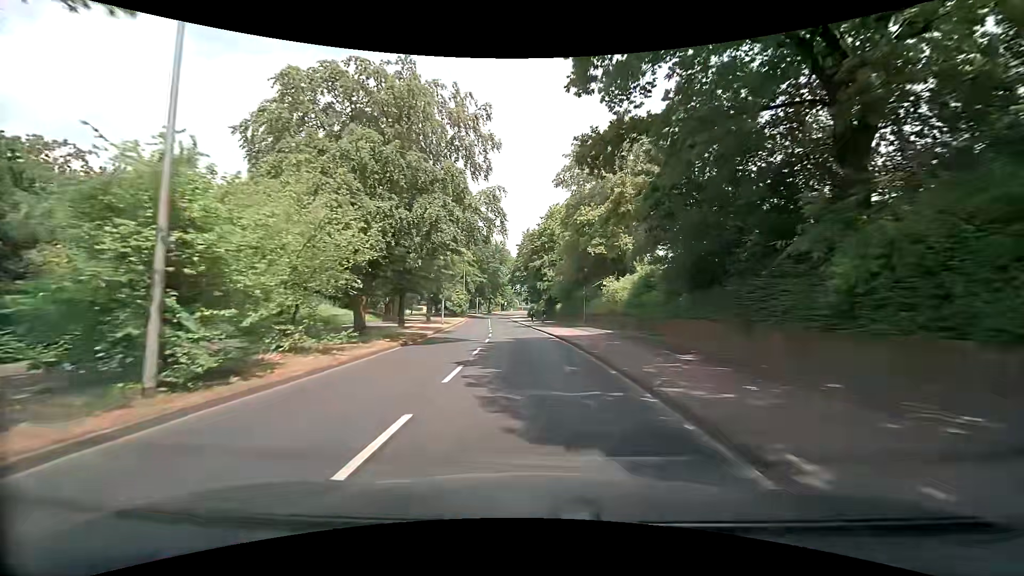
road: tertiary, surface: asphalt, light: Day
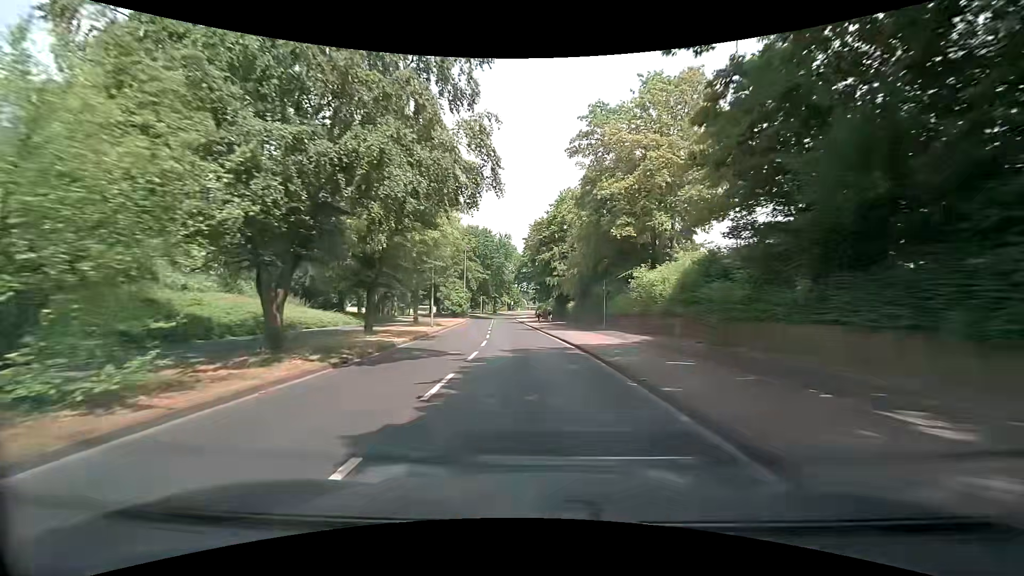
(-0.1, +7.9) m; 0°
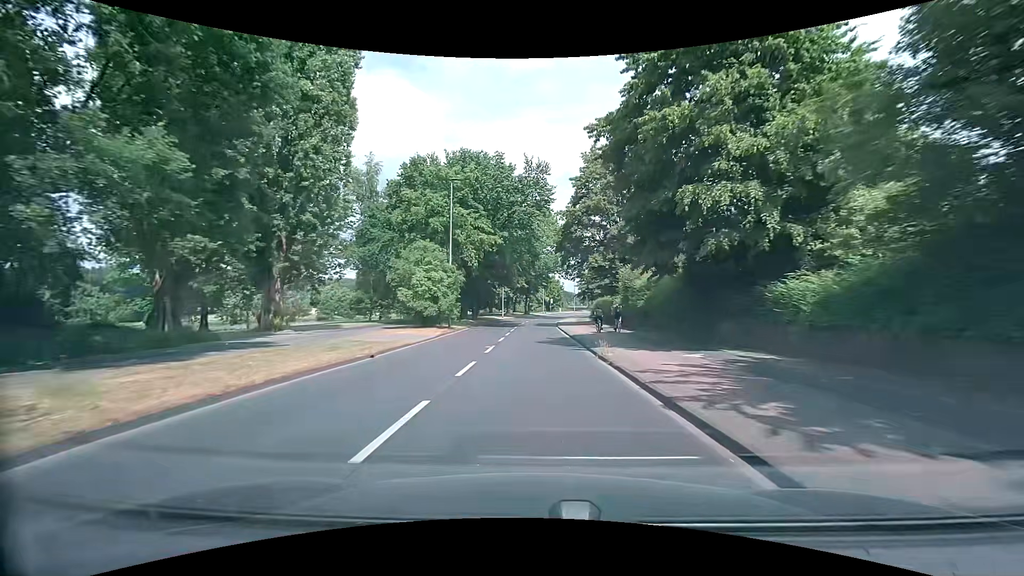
(-2.0, +39.1) m; -4°
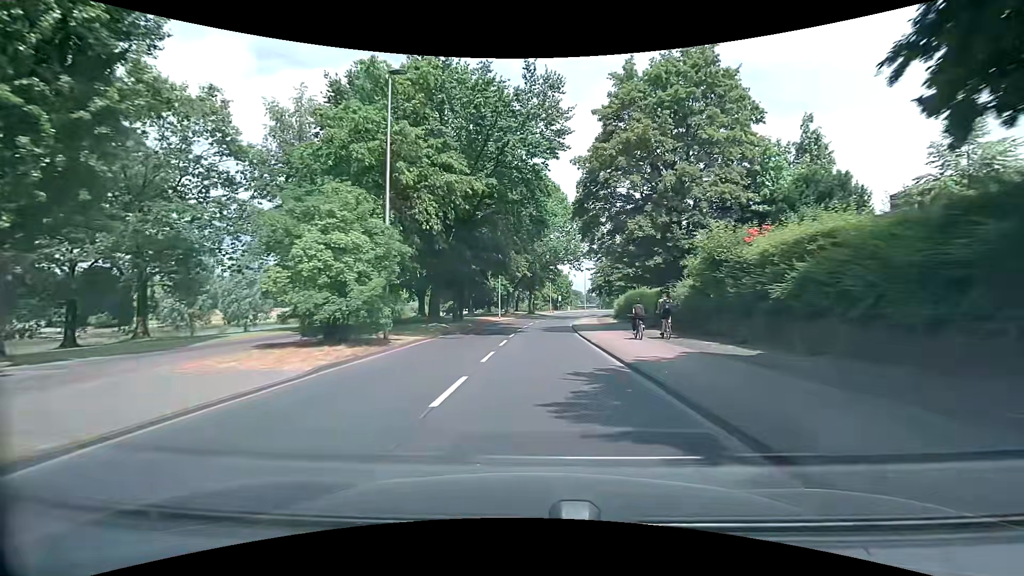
(-0.3, +15.7) m; 0°
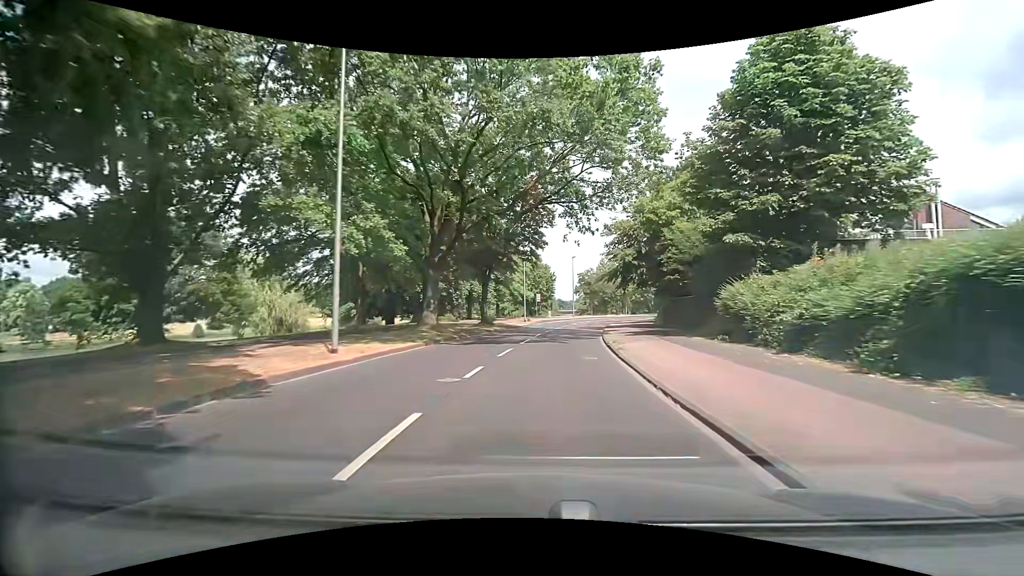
(+0.1, +39.1) m; +1°
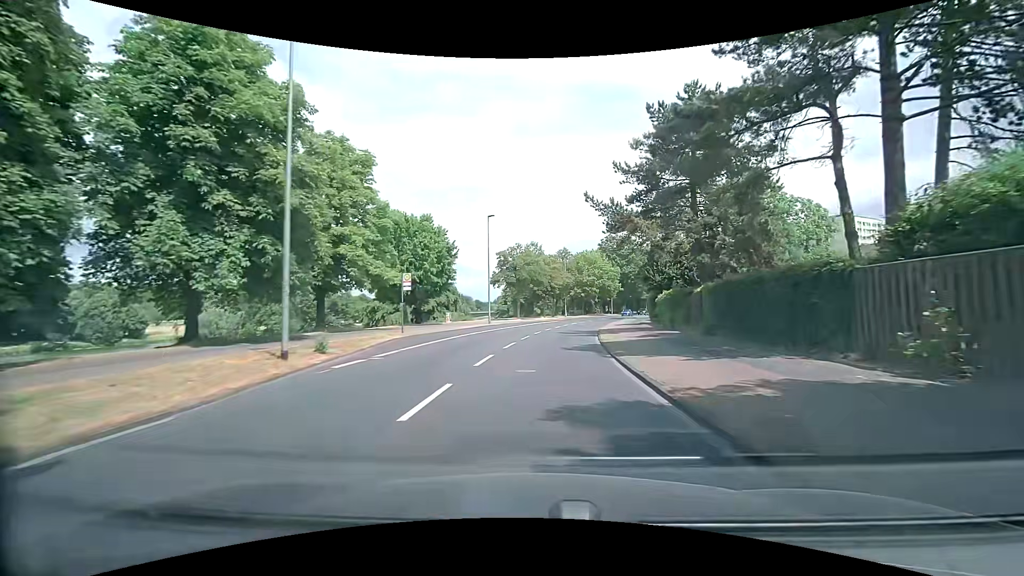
(+3.9, +38.0) m; +10°
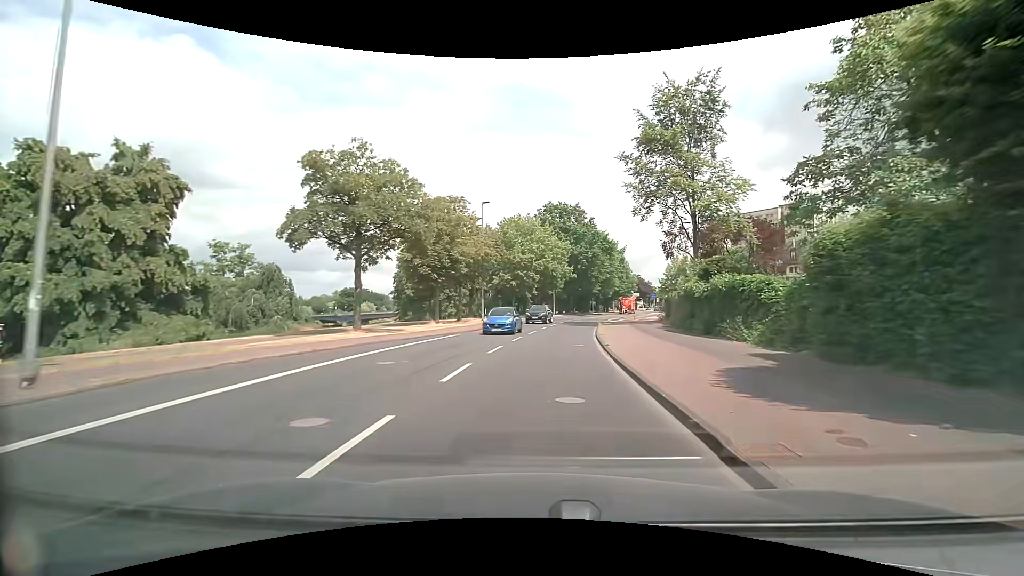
(+3.2, +38.0) m; +9°
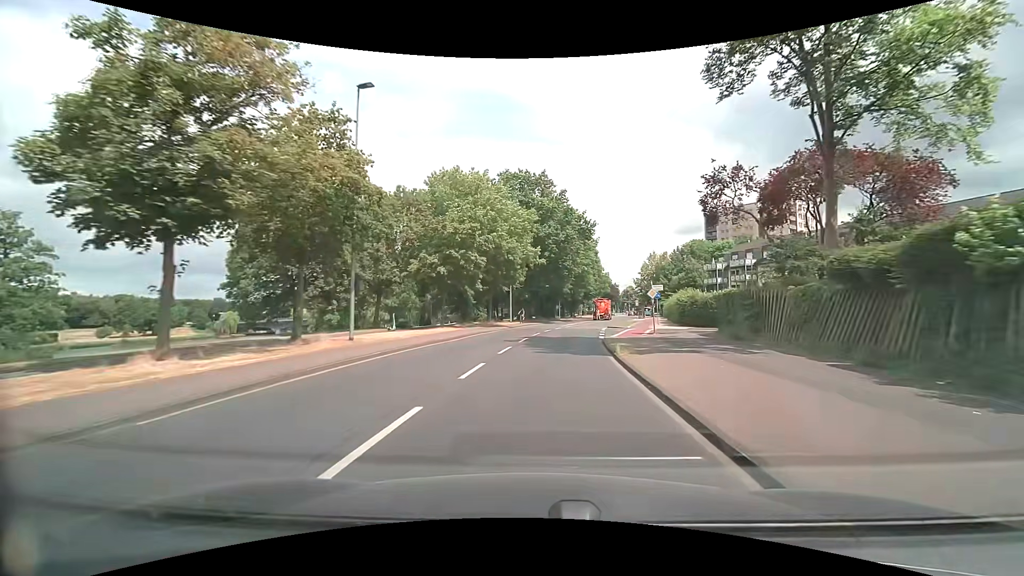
(+0.9, +23.0) m; +4°
